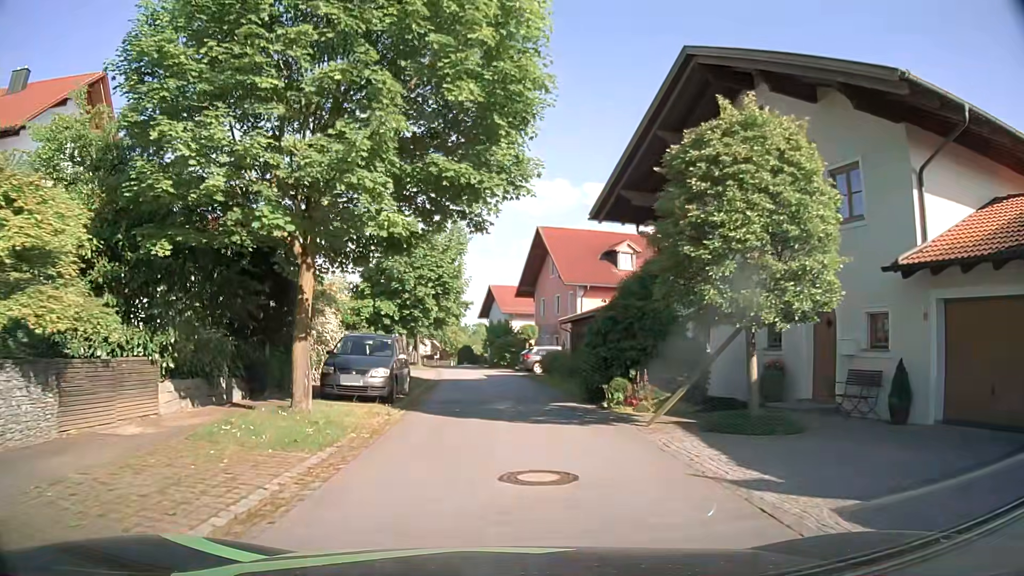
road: residential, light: Day
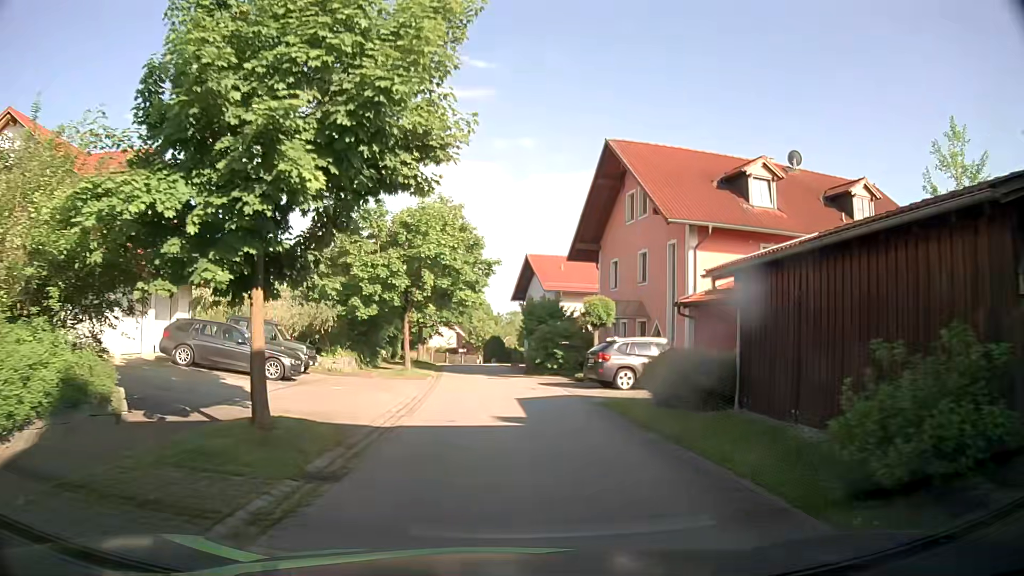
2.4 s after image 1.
(-0.6, +19.6) m; -2°
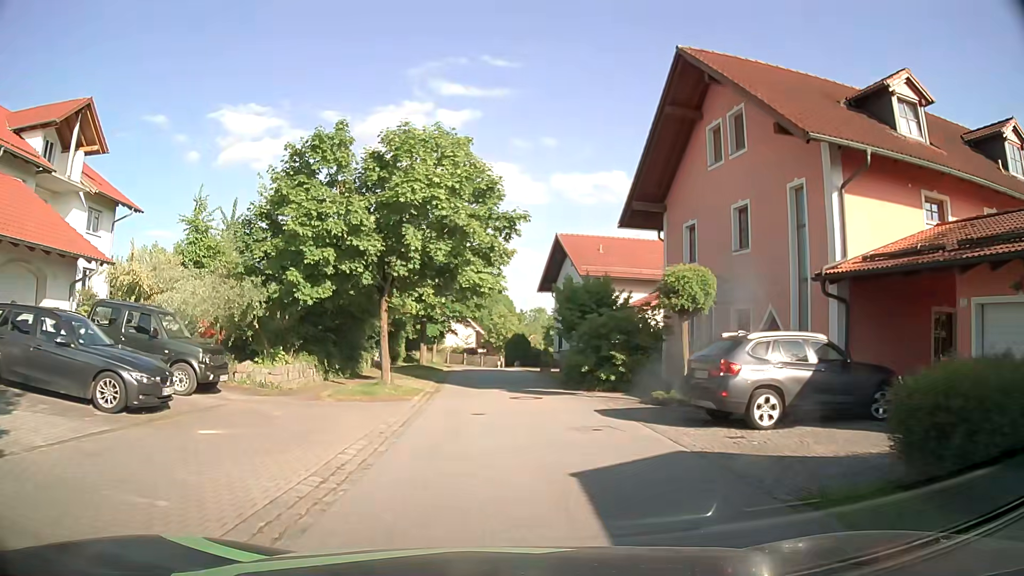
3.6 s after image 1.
(-0.3, +9.7) m; -2°
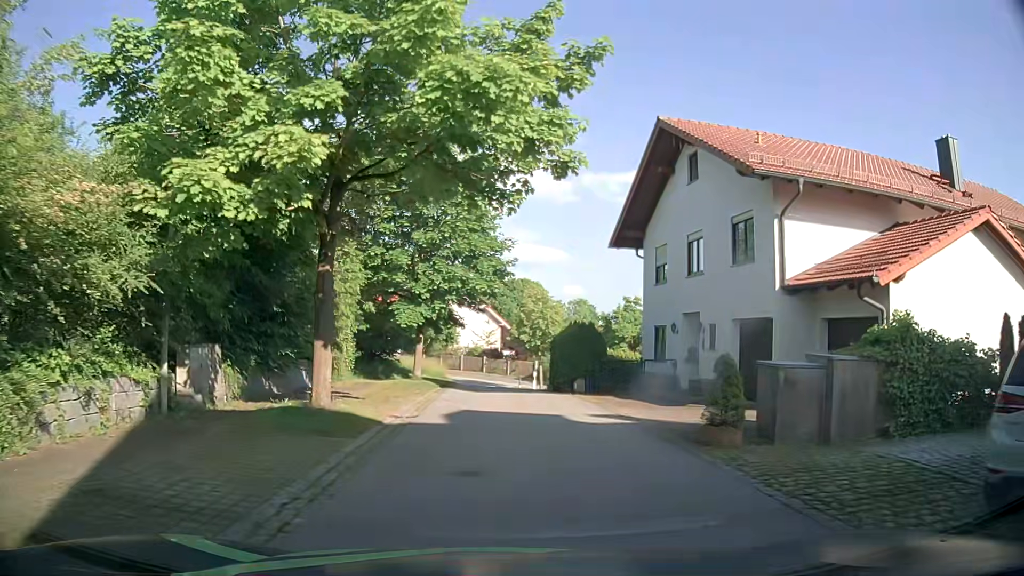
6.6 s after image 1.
(-1.0, +23.2) m; -4°
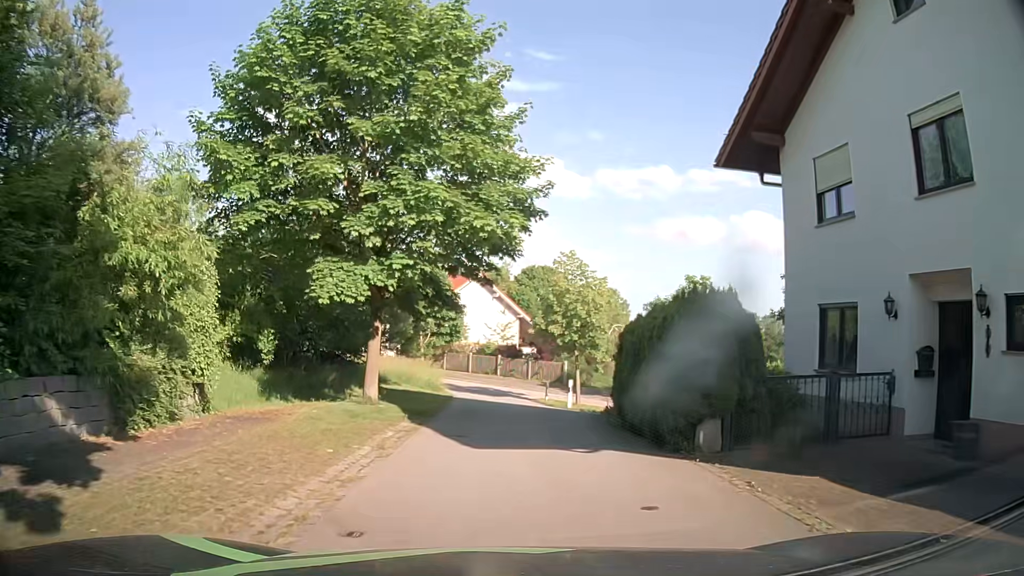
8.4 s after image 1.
(+0.1, +12.4) m; -1°
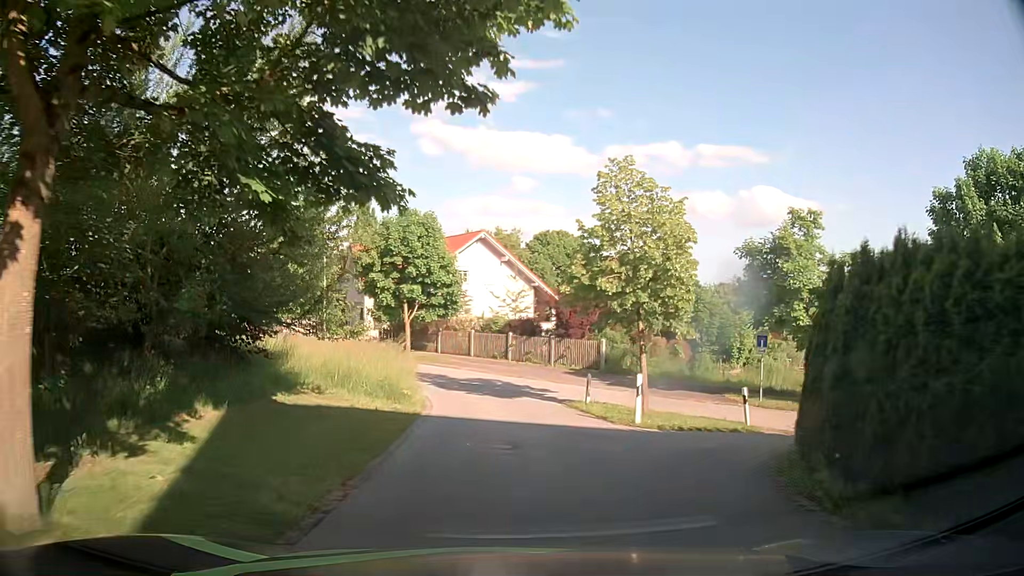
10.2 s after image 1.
(-0.1, +11.9) m; +1°
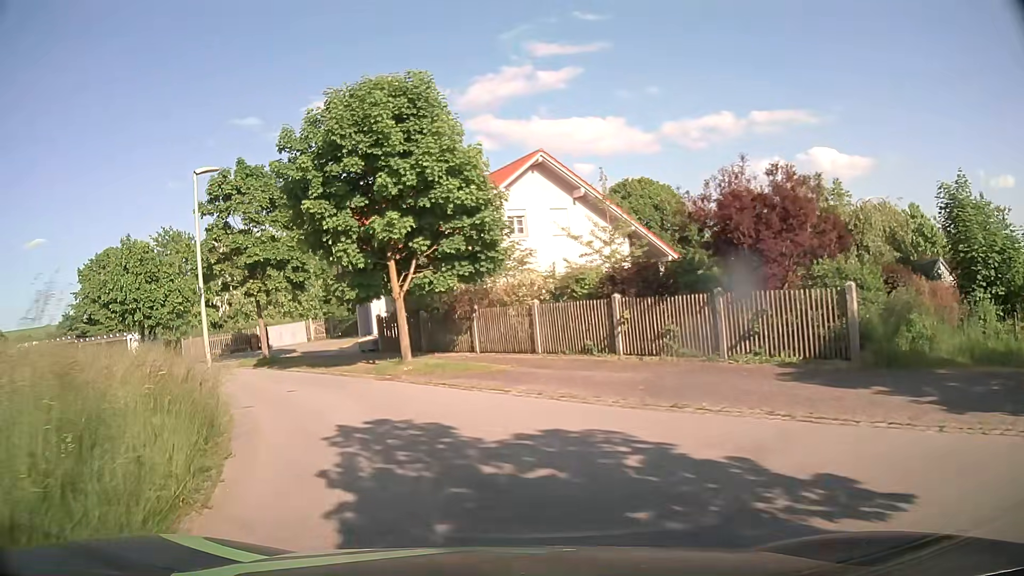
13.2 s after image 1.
(-0.9, +18.4) m; -8°
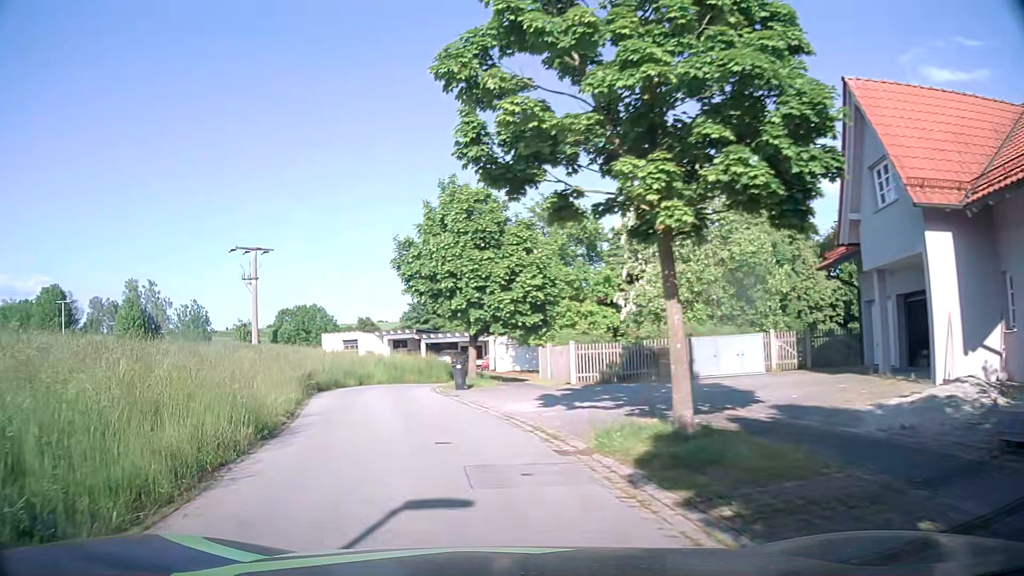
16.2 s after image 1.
(-5.7, +18.7) m; -36°
(-1, +10) (-3, +20) (-4, +30) (0, +38) (+9, +42) (+19, +40) (+27, +34) (+35, +27) (+42, +21) (+52, +18) m
